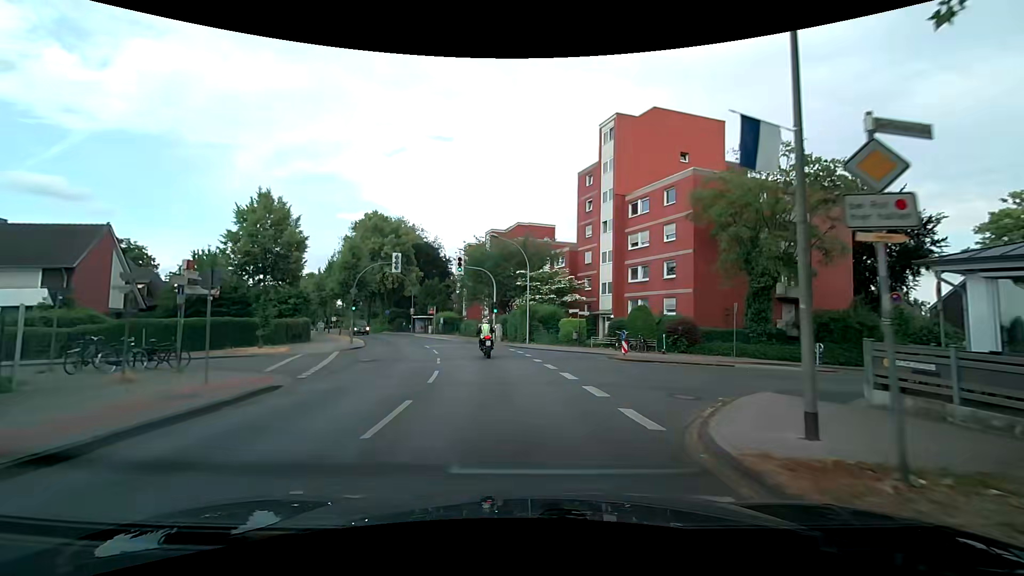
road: secondary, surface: asphalt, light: Day
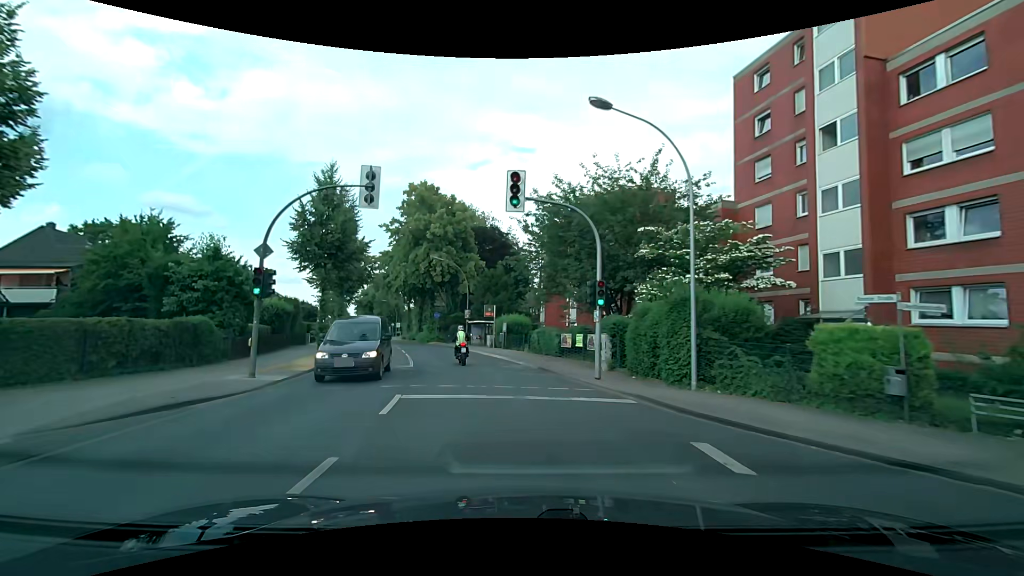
(-1.6, +22.4) m; -9°
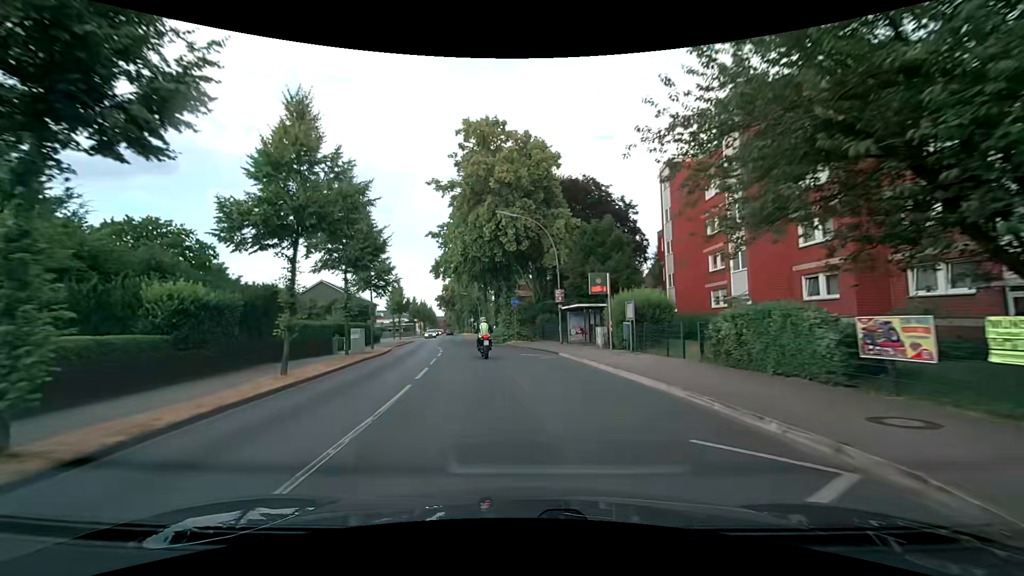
(-1.7, +18.3) m; -10°
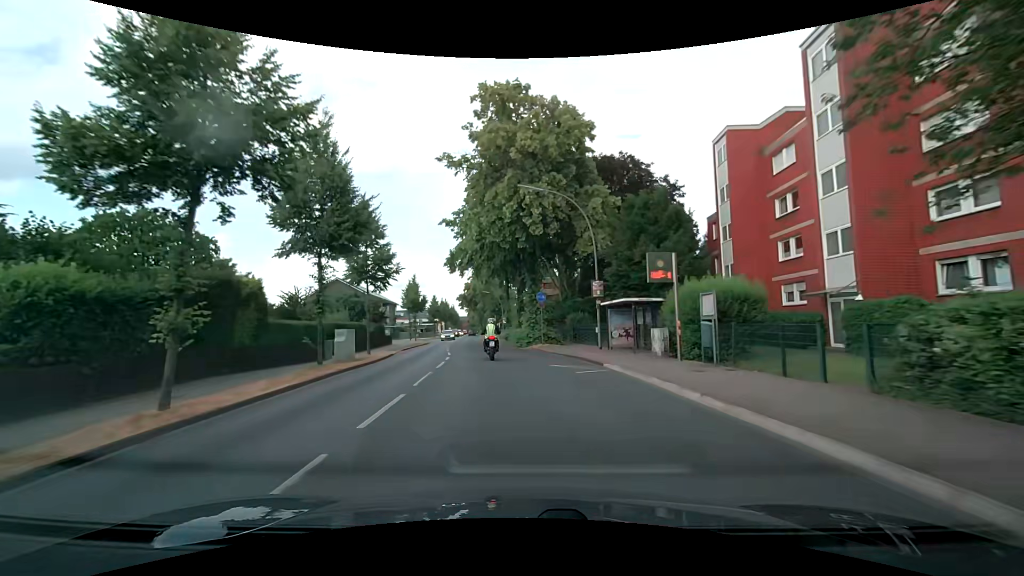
(-0.2, +6.3) m; -3°
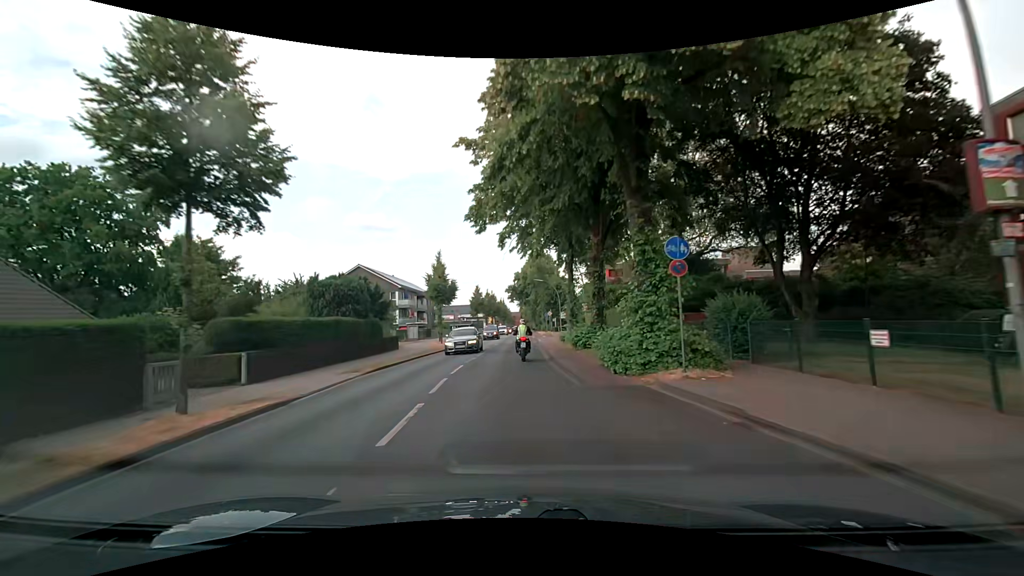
(-1.2, +19.1) m; -6°
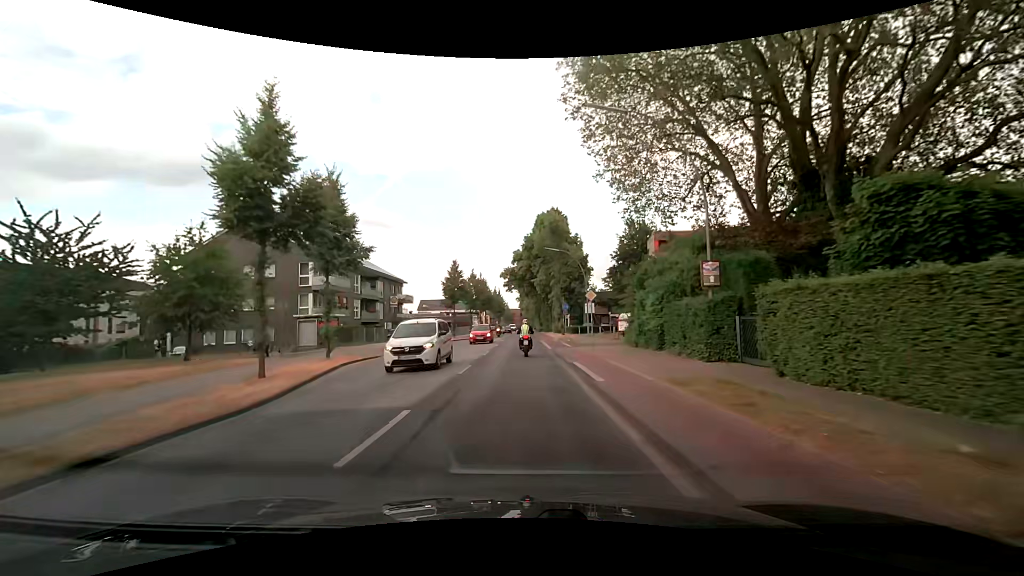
(-0.7, +32.9) m; 0°
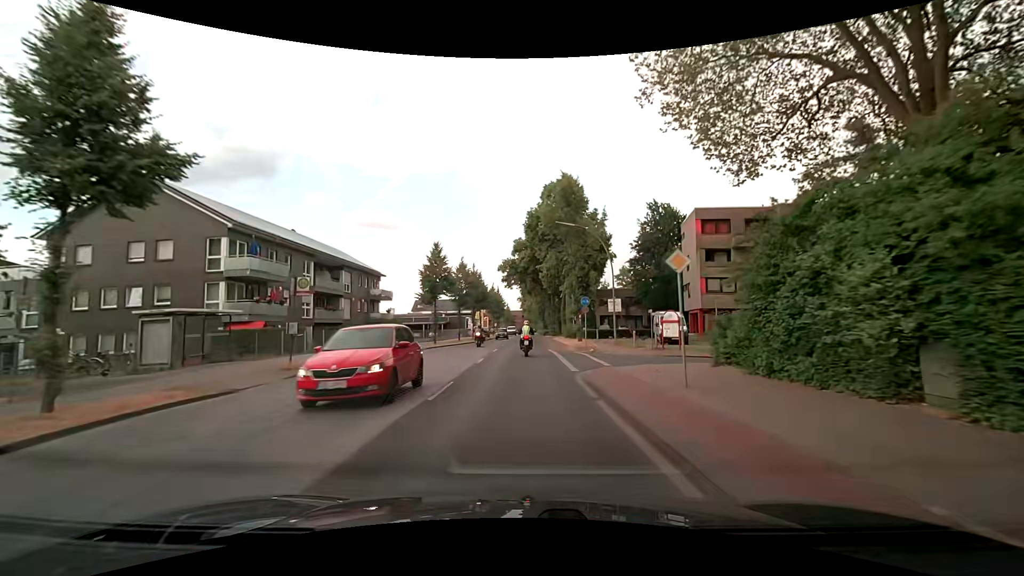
(0.0, +13.8) m; 0°
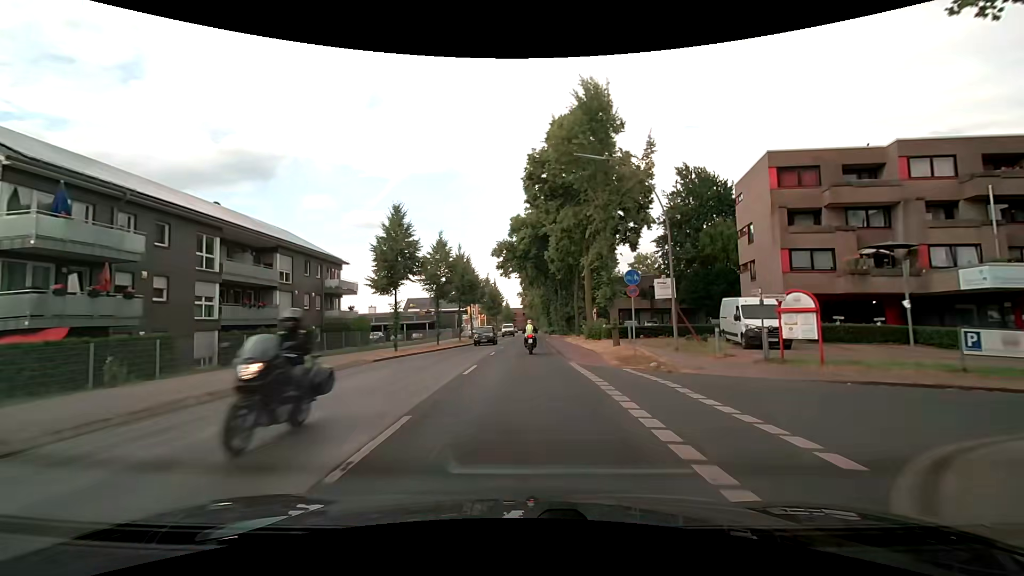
(-0.1, +14.2) m; -1°
(0, +10) (0, +20) (0, +30) (+1, +40) (+1, +50) (+1, +60) (+1, +70) (+1, +80) (+1, +90) (+1, +100) m
